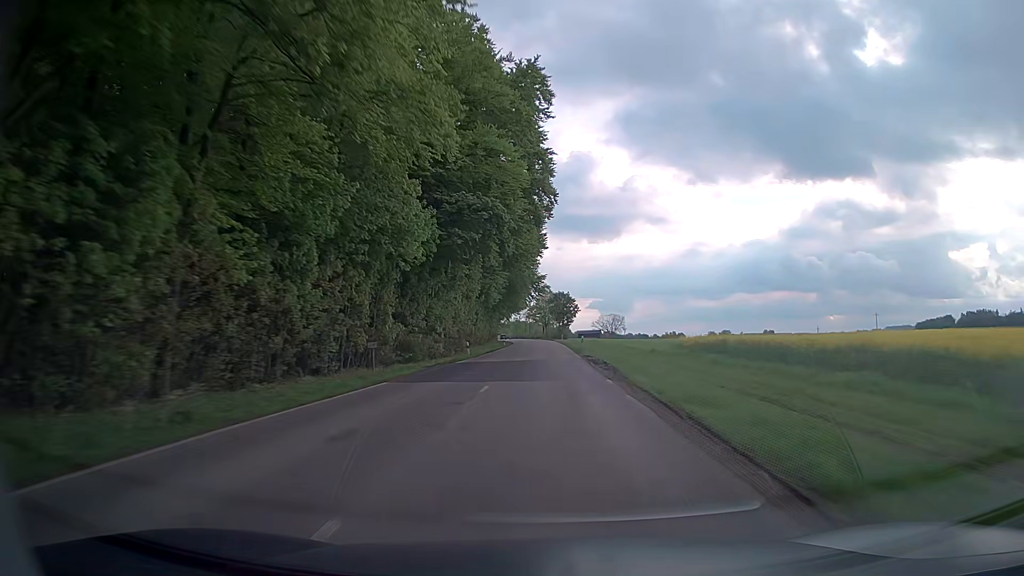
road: secondary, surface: asphalt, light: Day
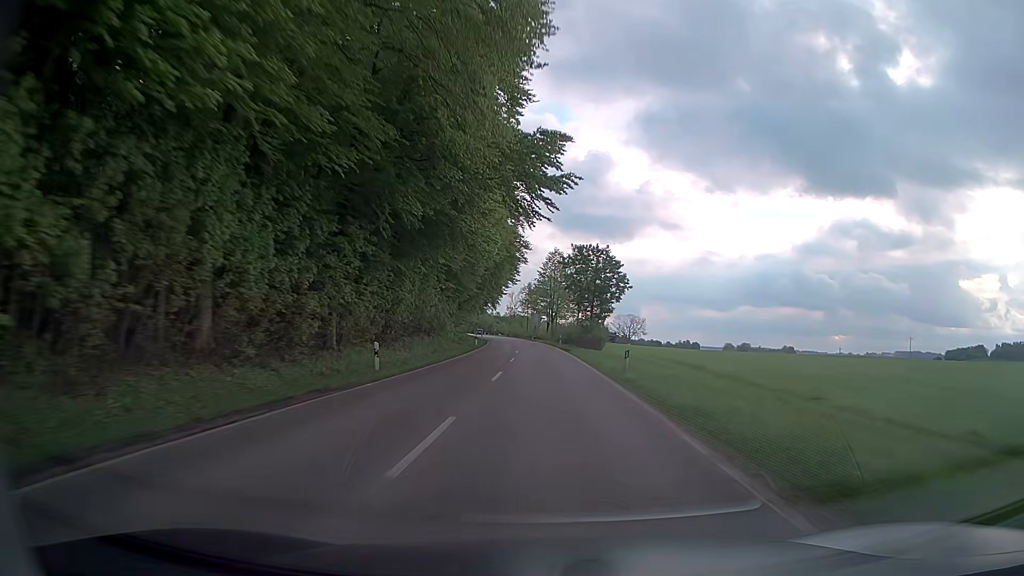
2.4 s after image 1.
(+0.2, +69.6) m; 0°
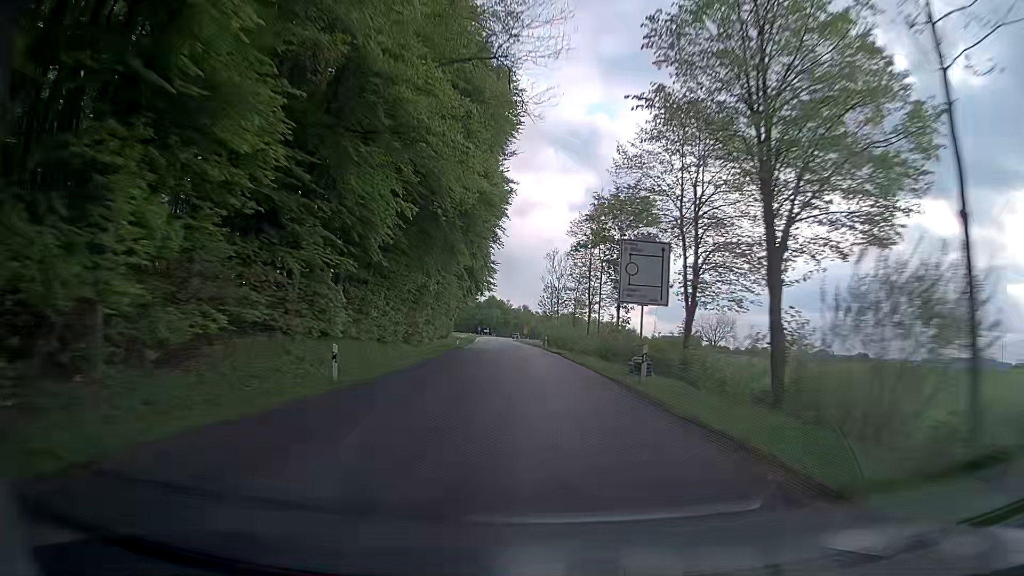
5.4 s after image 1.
(-2.6, +87.0) m; -4°
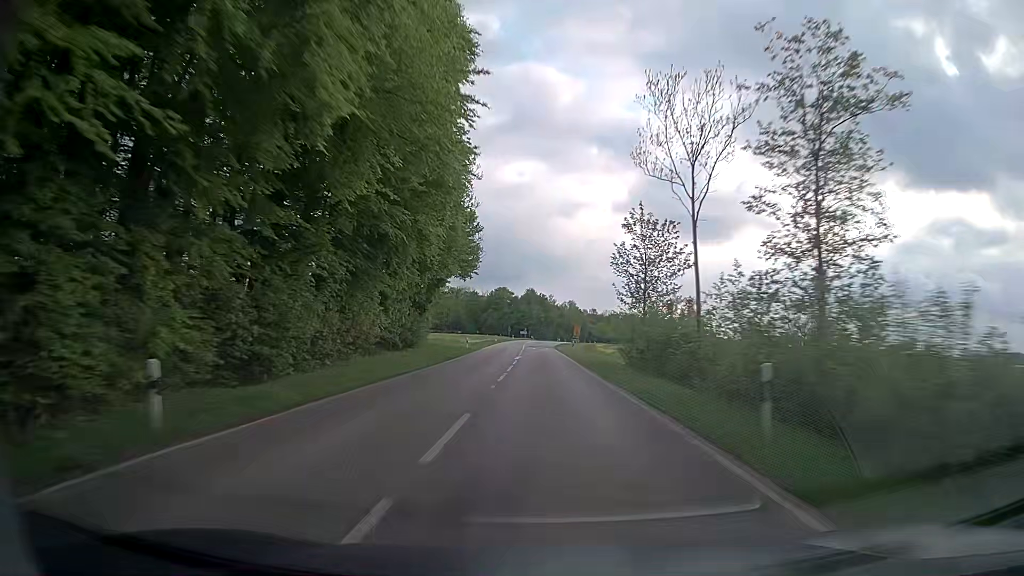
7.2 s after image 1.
(-1.8, +52.2) m; -4°
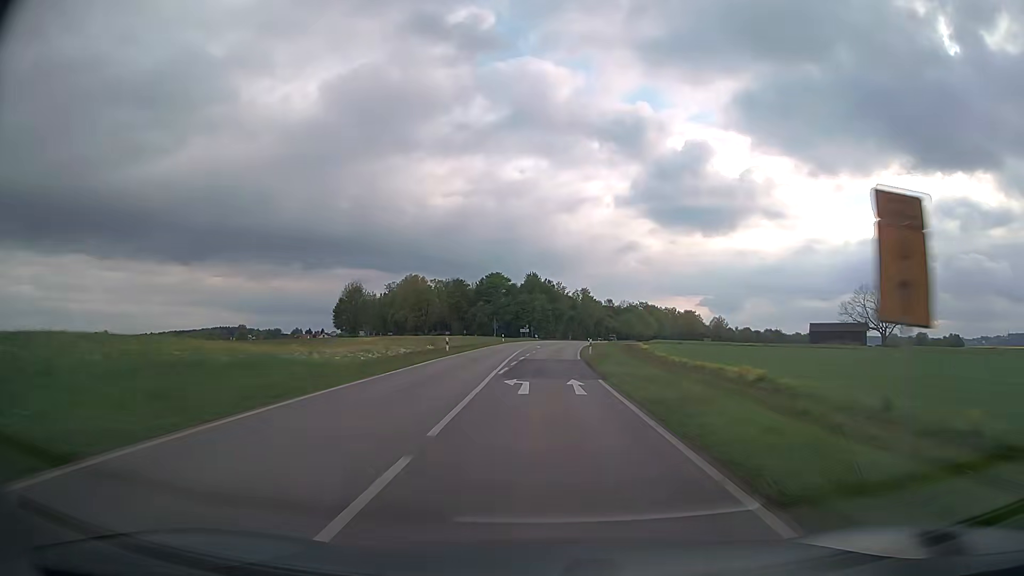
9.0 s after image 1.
(-0.4, +52.3) m; -1°
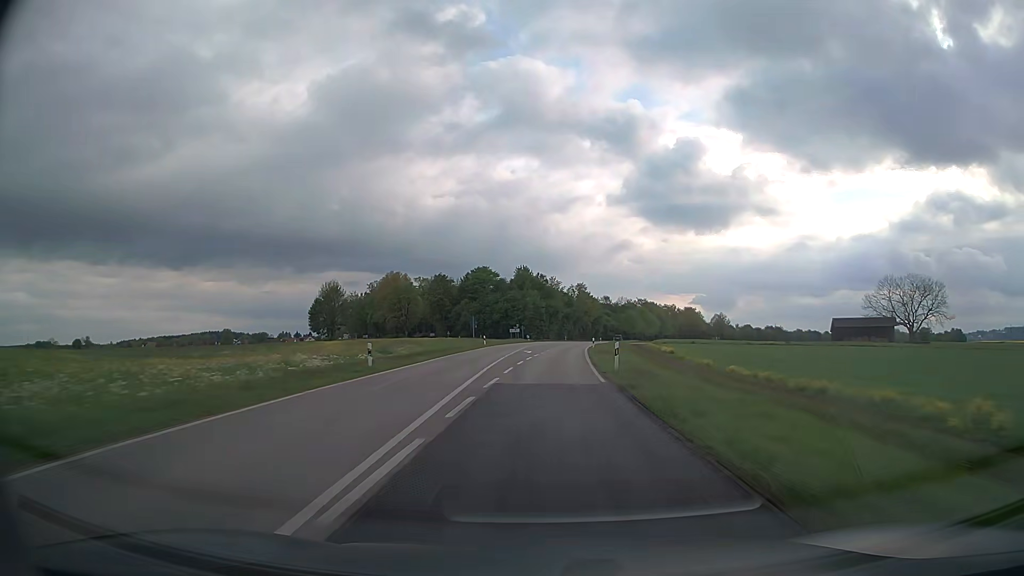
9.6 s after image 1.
(0.0, +17.4) m; 0°
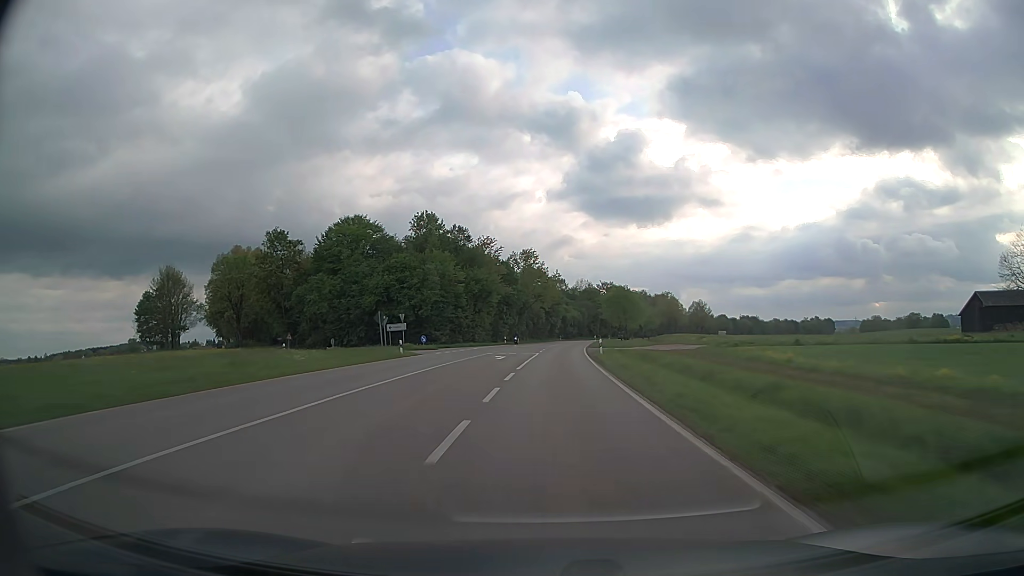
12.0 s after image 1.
(+2.5, +69.8) m; +5°
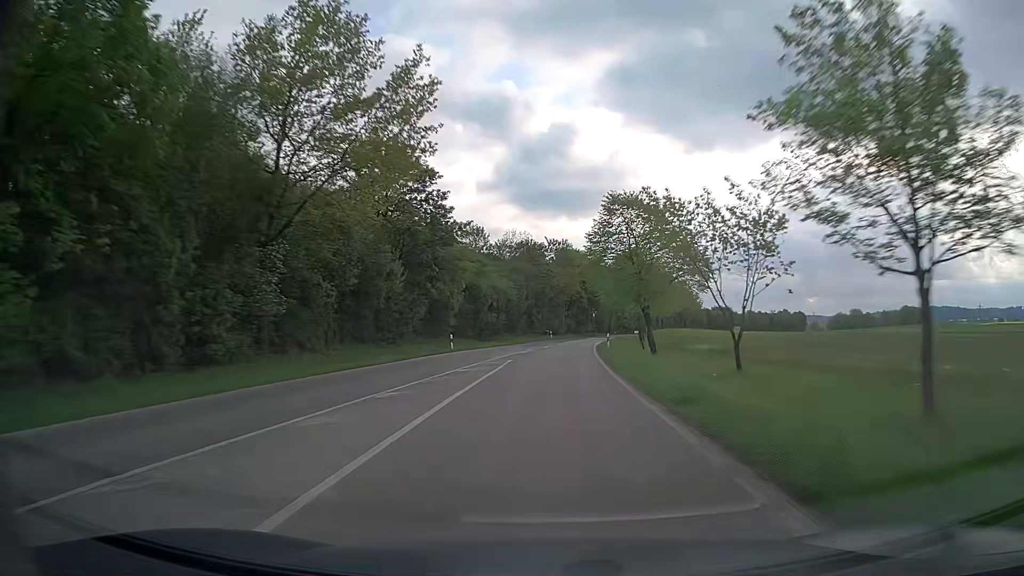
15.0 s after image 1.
(+4.3, +87.3) m; +6°
(0, +10) (0, +20) (+1, +30) (+1, +40) (+2, +50) (+3, +60) (+4, +70) (+5, +80) (+7, +90) (+9, +99) m
